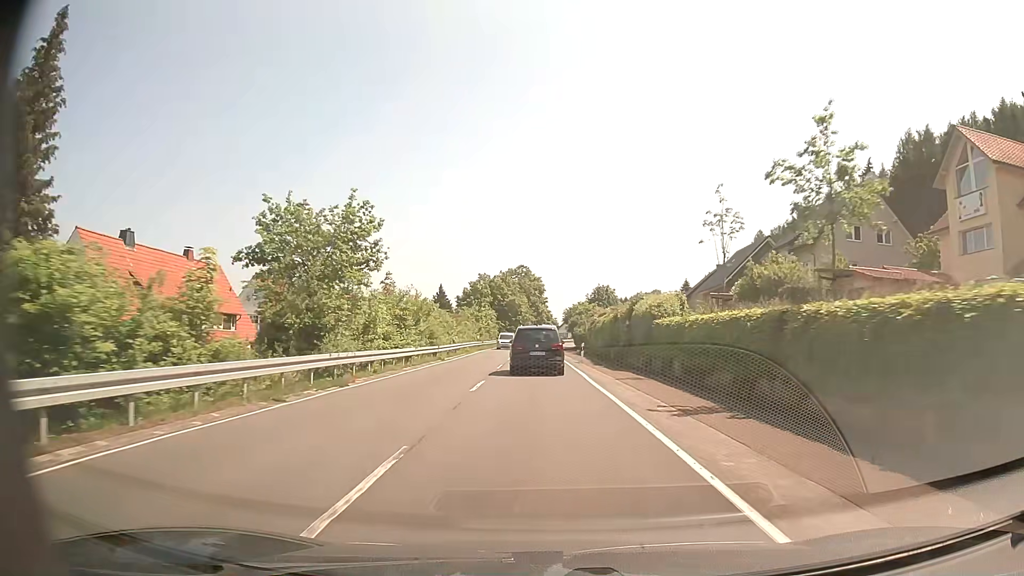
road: secondary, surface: asphalt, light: Day
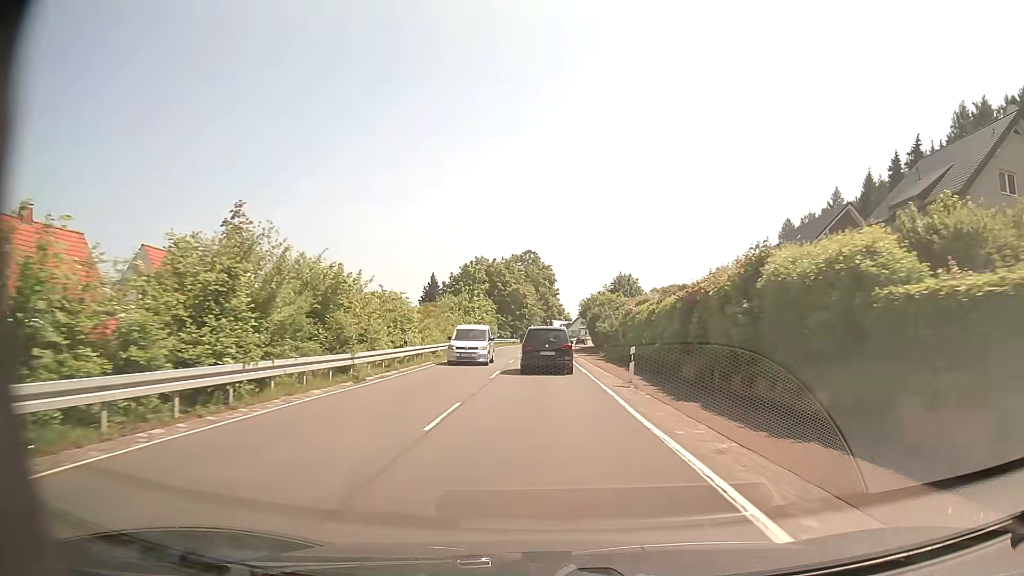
(-0.2, +18.8) m; -1°
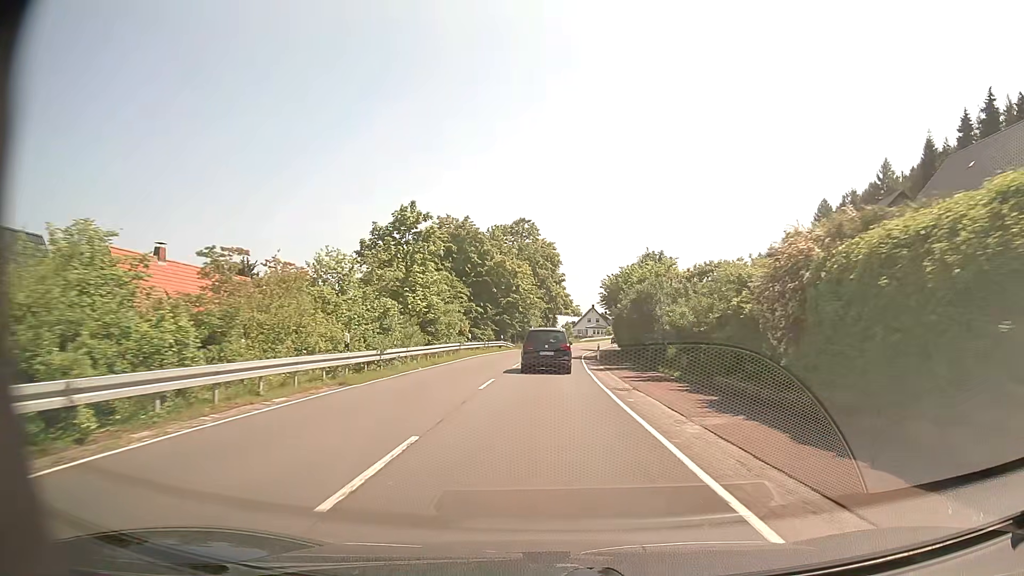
(-0.1, +28.7) m; 0°
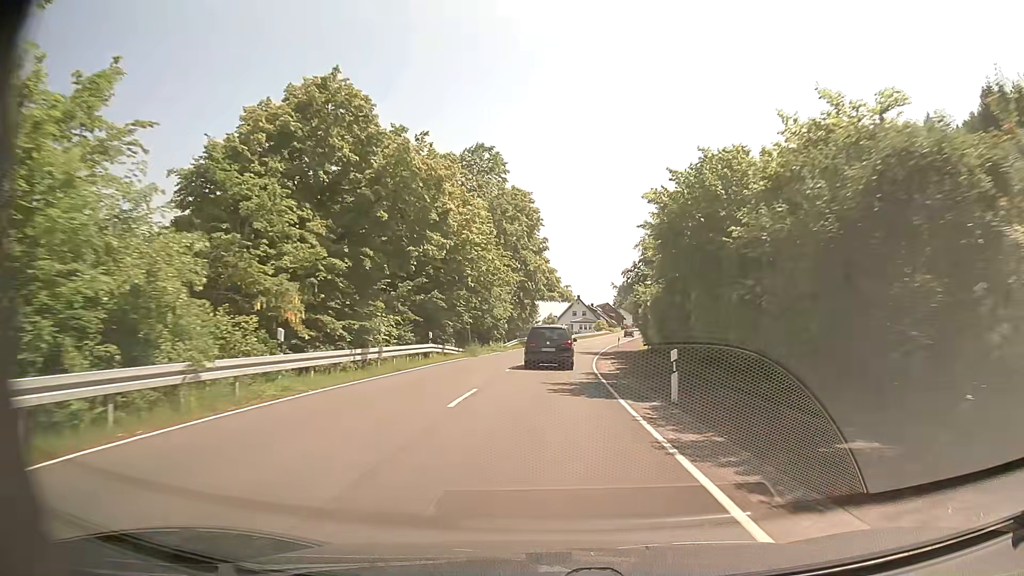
(+0.3, +29.2) m; +2°
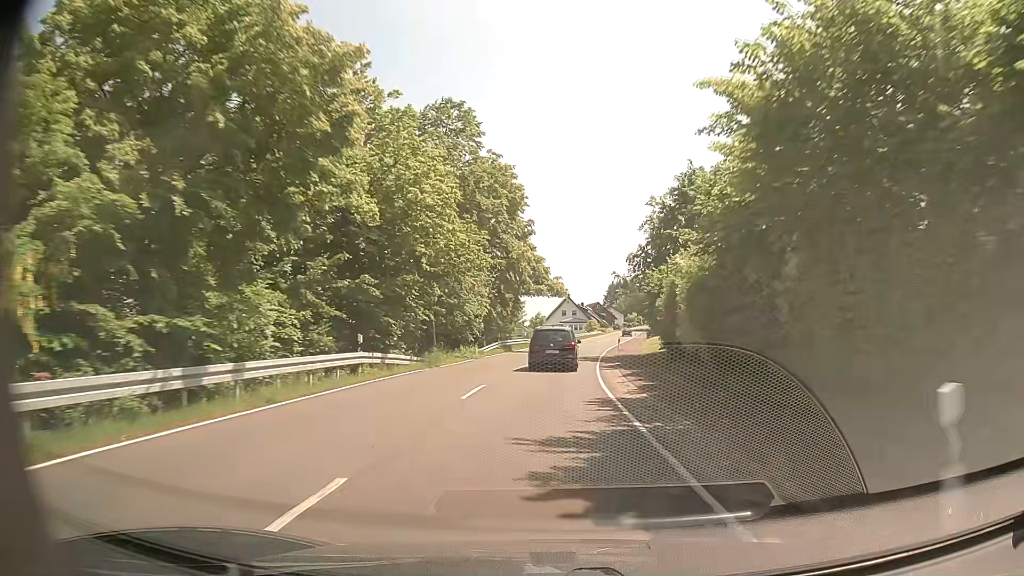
(+0.1, +9.8) m; +1°
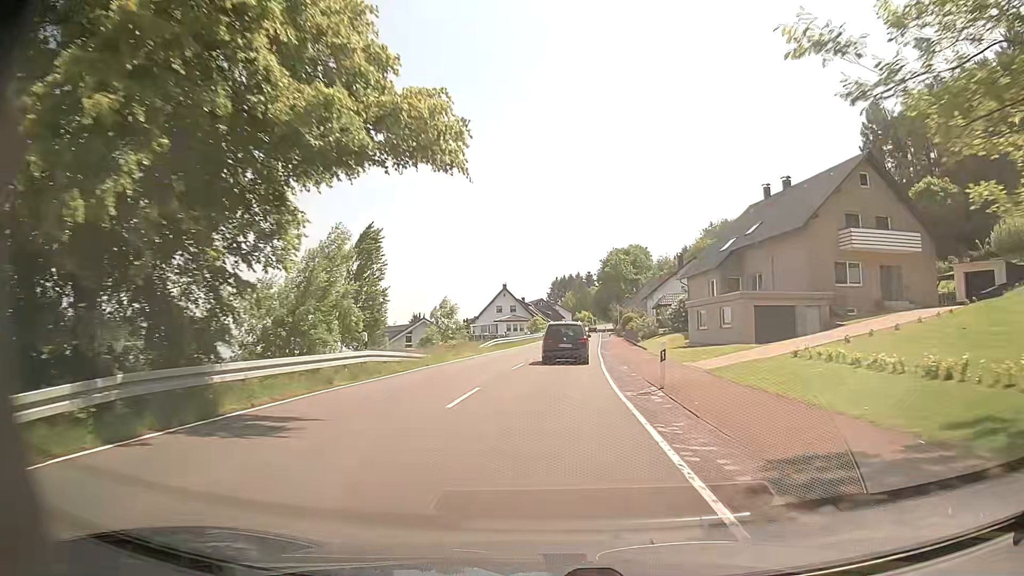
(+1.4, +38.4) m; +5°
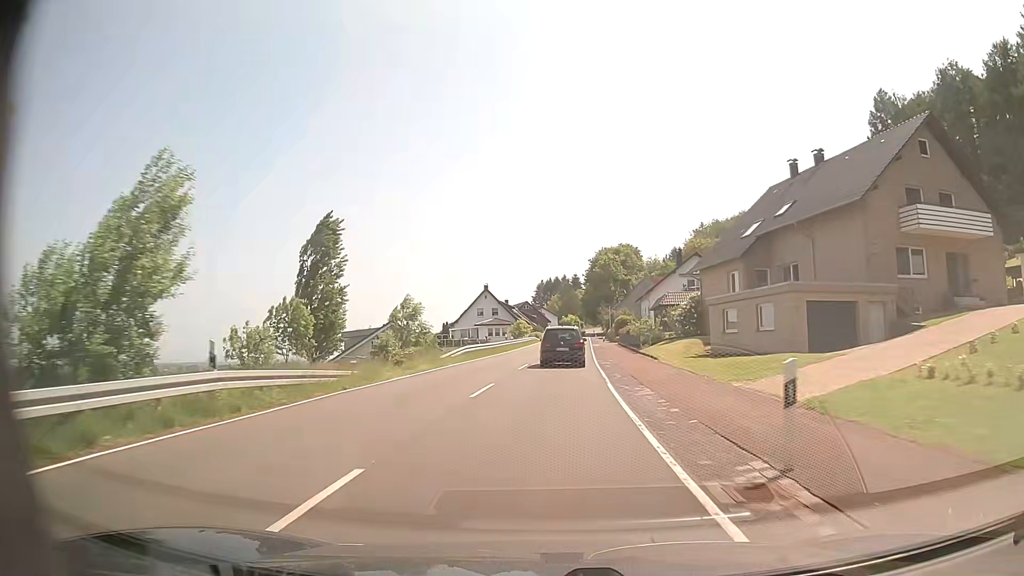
(+0.1, +8.9) m; +1°
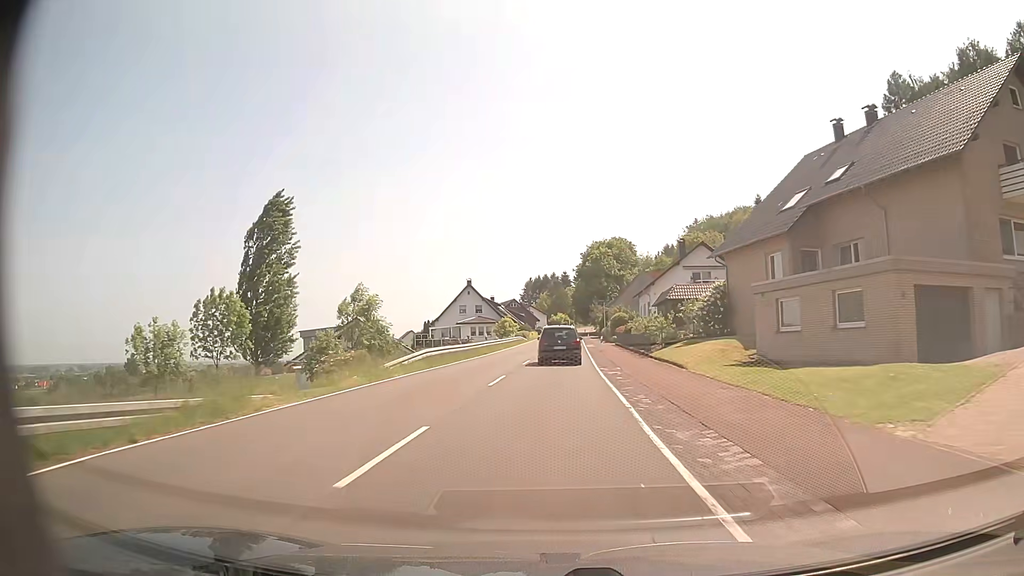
(+0.1, +8.8) m; +1°
(0, +10) (0, +20) (+1, +30) (+1, +40) (+1, +50) (+2, +60) (+2, +70) (+3, +80) (+3, +90) (+4, +100) m
